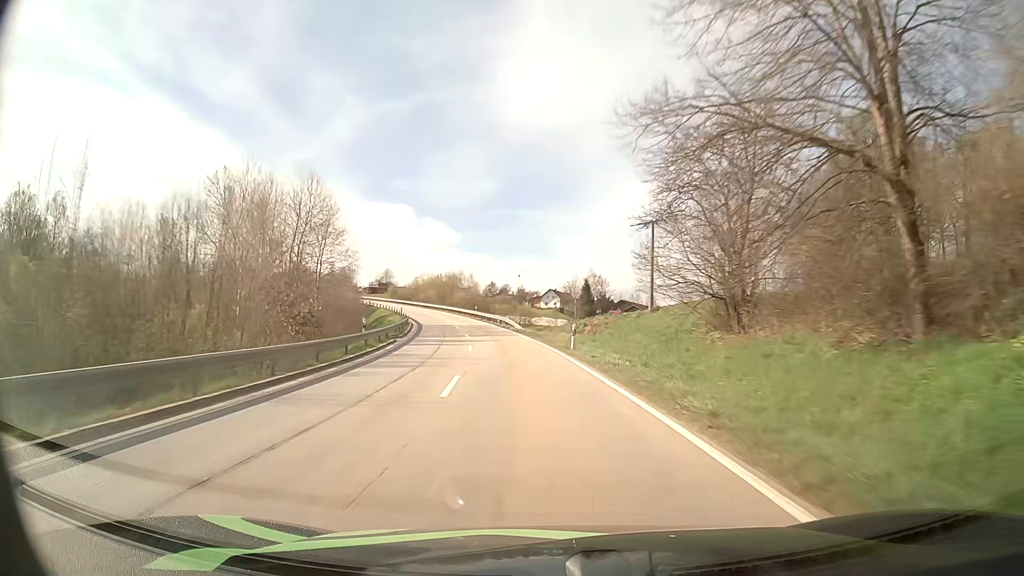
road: secondary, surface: asphalt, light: Day
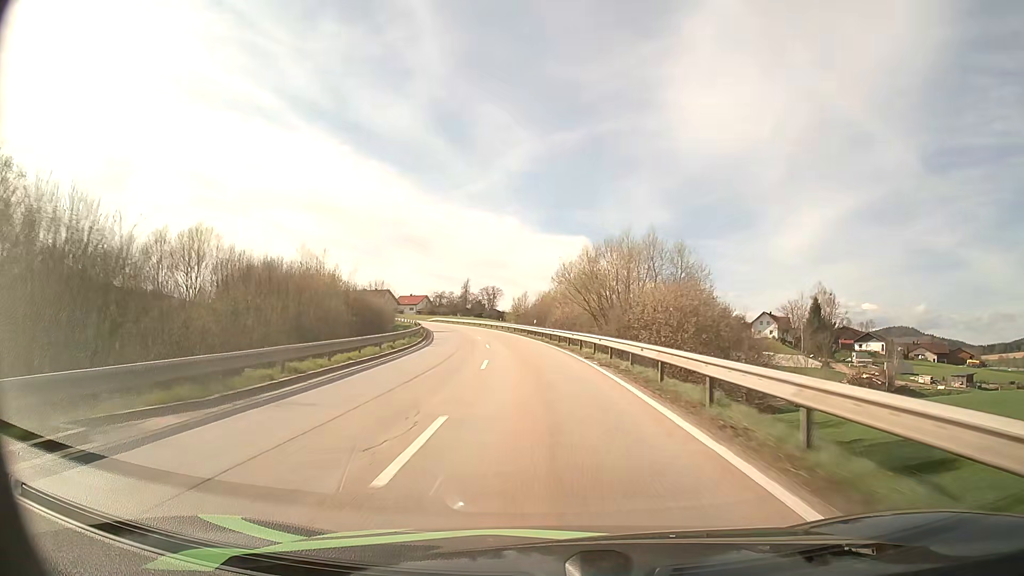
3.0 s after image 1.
(-10.4, +72.8) m; -16°
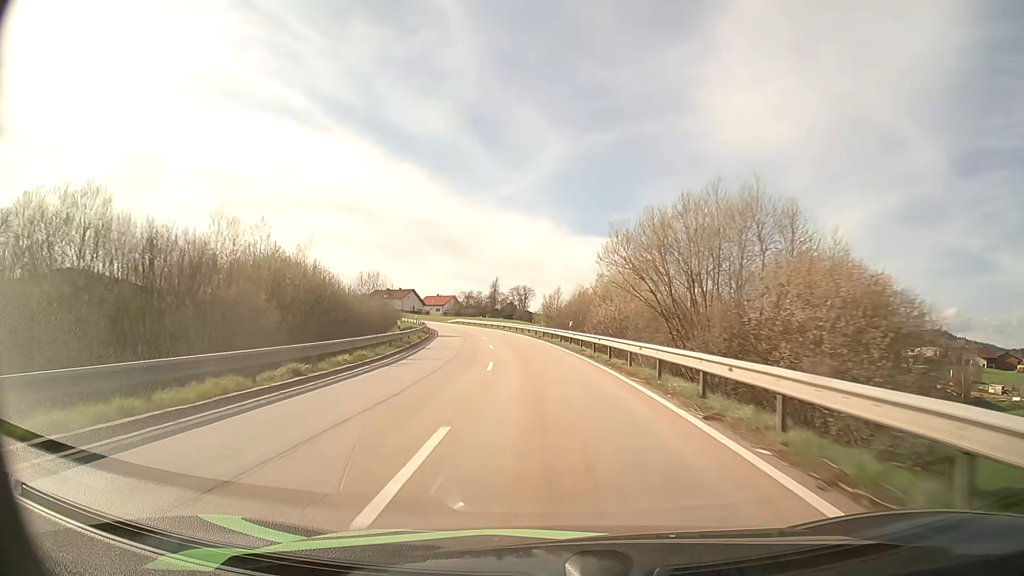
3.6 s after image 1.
(-0.4, +14.5) m; -3°
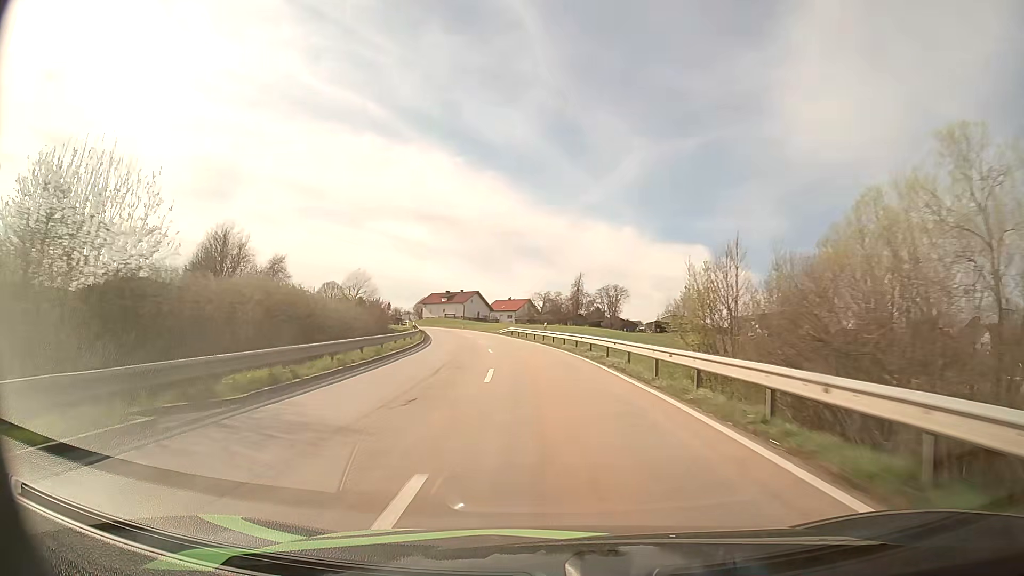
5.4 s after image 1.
(-2.8, +42.9) m; -7°
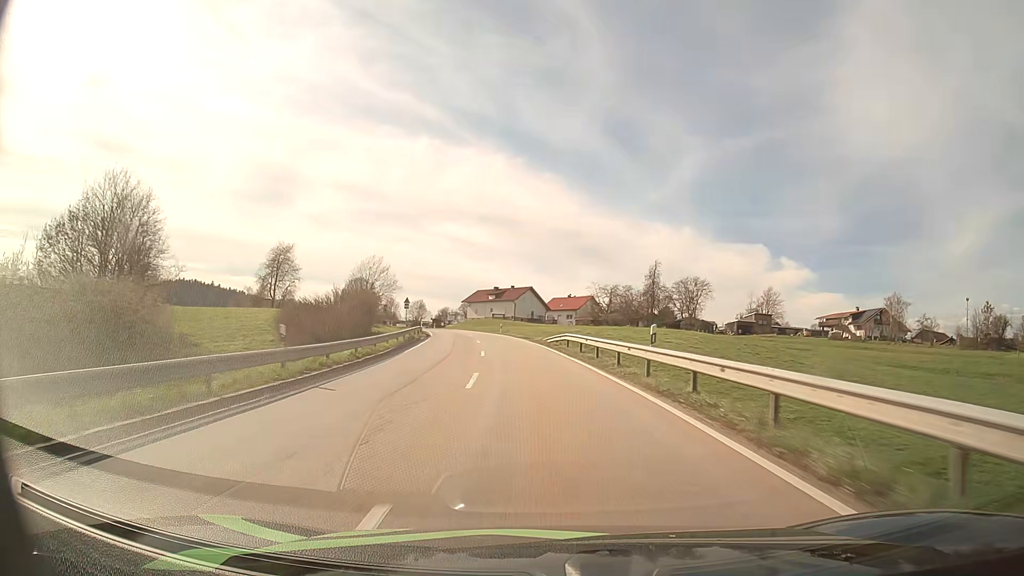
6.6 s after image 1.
(-1.2, +28.5) m; -5°
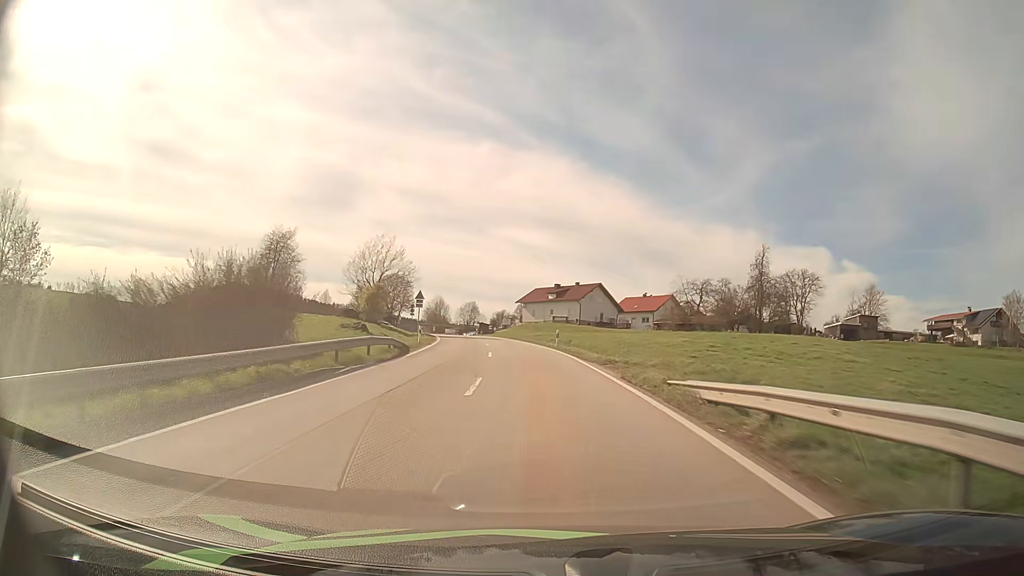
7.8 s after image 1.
(-1.5, +28.2) m; -6°
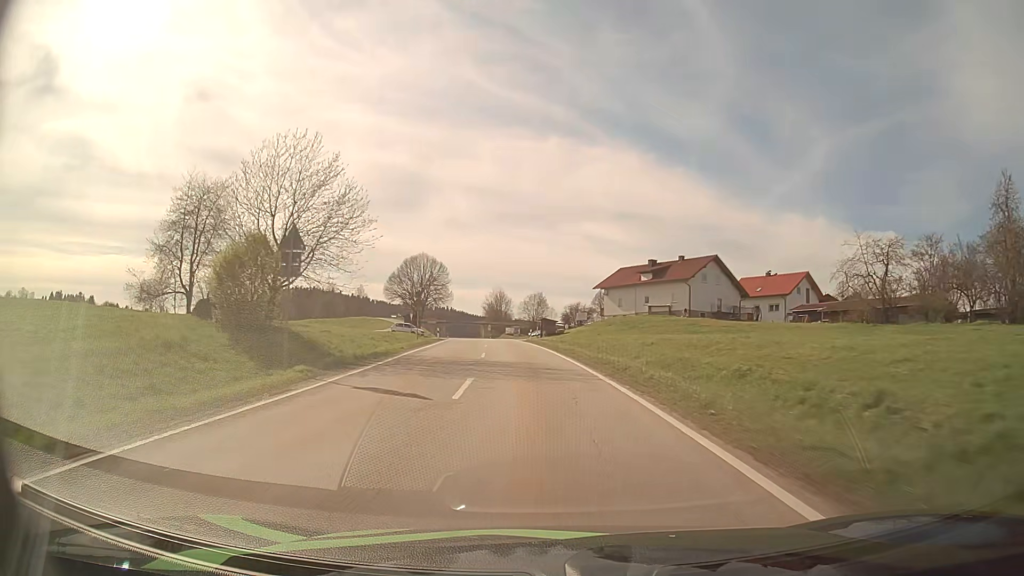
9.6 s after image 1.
(-2.4, +40.6) m; -6°
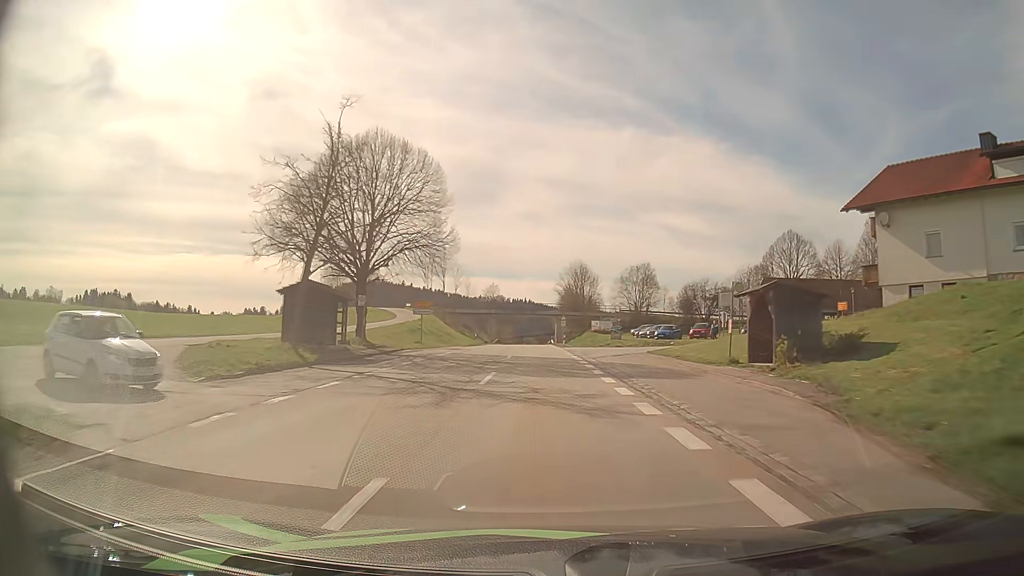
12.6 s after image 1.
(-5.1, +63.8) m; -7°
(0, +10) (0, +20) (0, +30) (-1, +40) (-1, +50) (-1, +60) (-1, +70) (-1, +80) (-2, +90) (-2, +100) m
